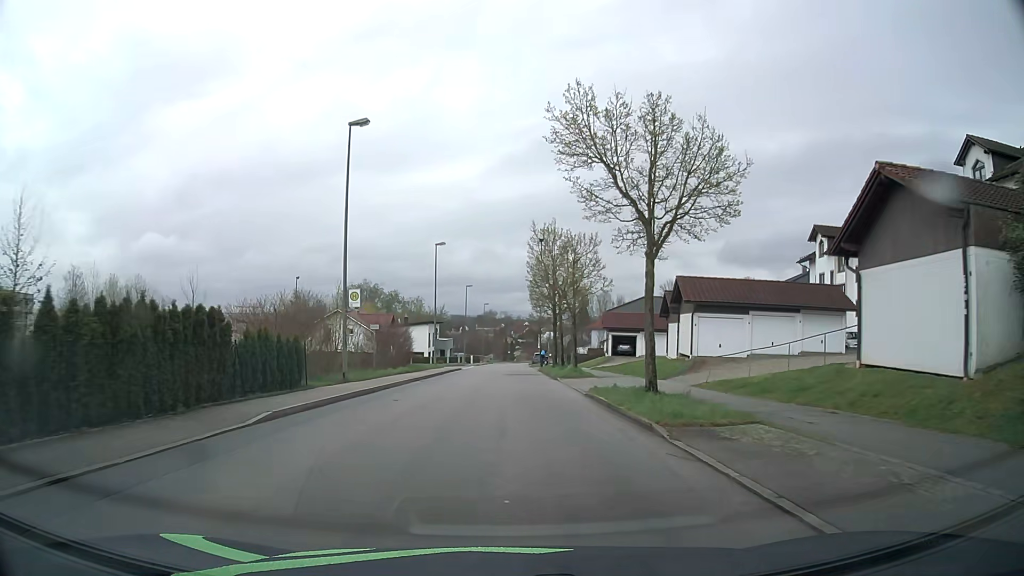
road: residential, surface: asphalt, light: Day
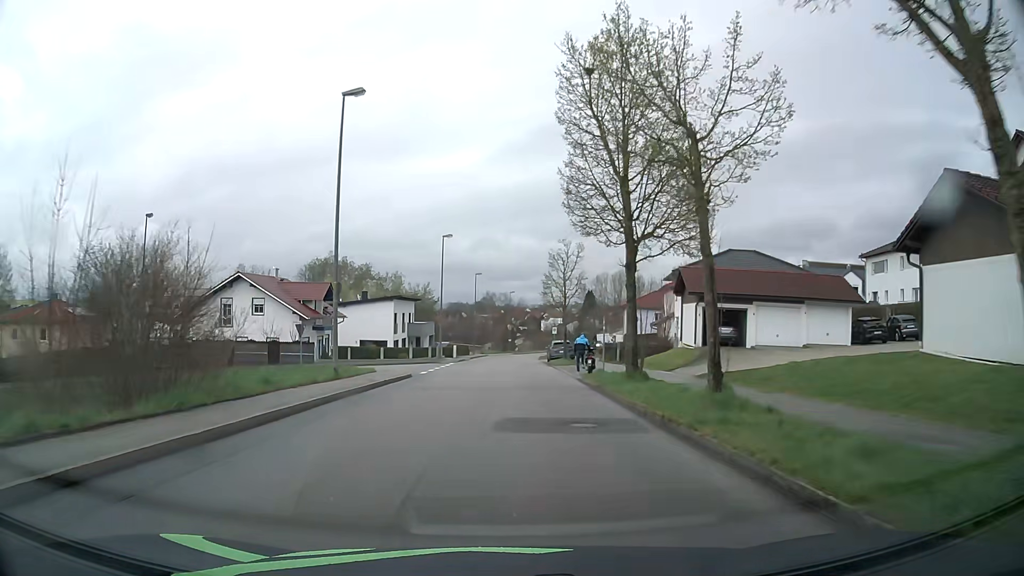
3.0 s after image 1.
(+0.1, +31.4) m; 0°
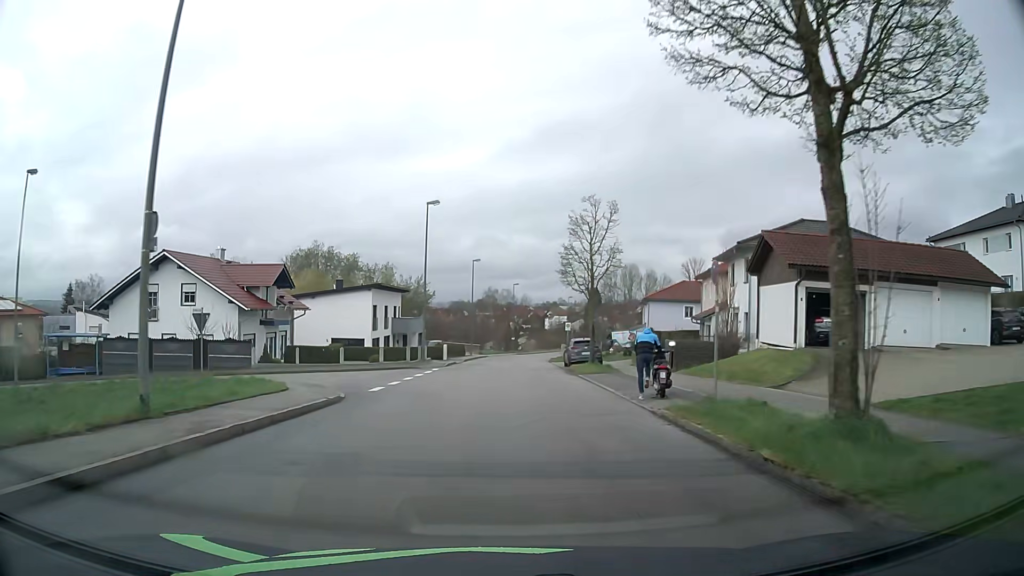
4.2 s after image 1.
(0.0, +12.7) m; 0°
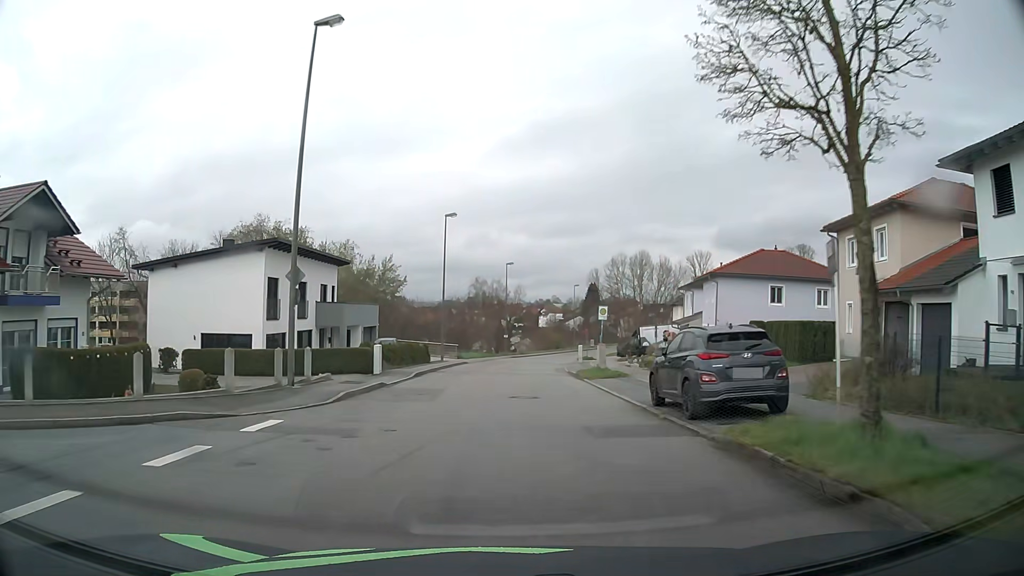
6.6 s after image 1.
(+0.2, +24.8) m; +1°
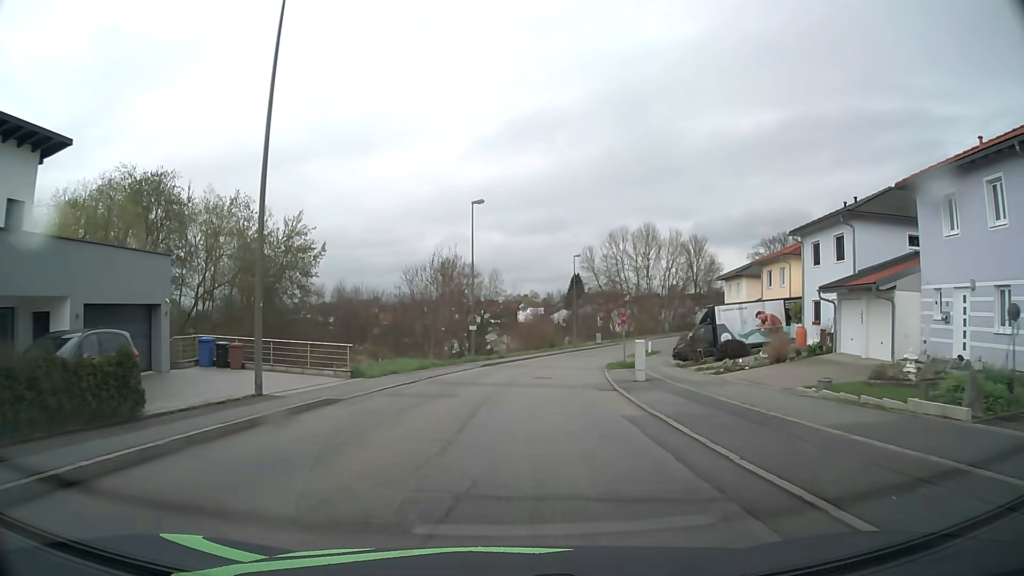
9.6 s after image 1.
(+0.5, +31.7) m; +2°
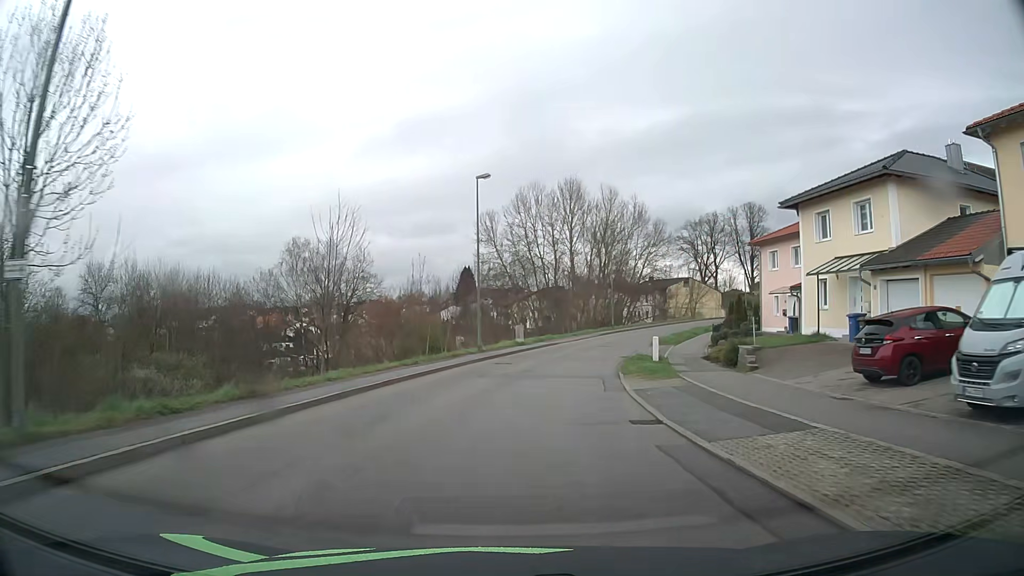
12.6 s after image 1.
(+2.5, +35.0) m; +9°
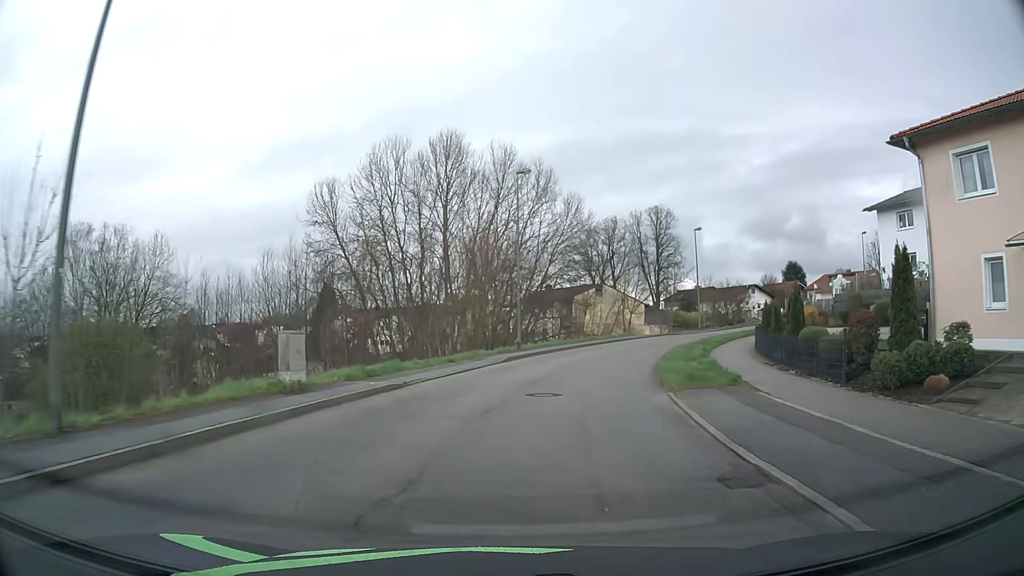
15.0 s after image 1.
(+2.4, +29.4) m; +10°
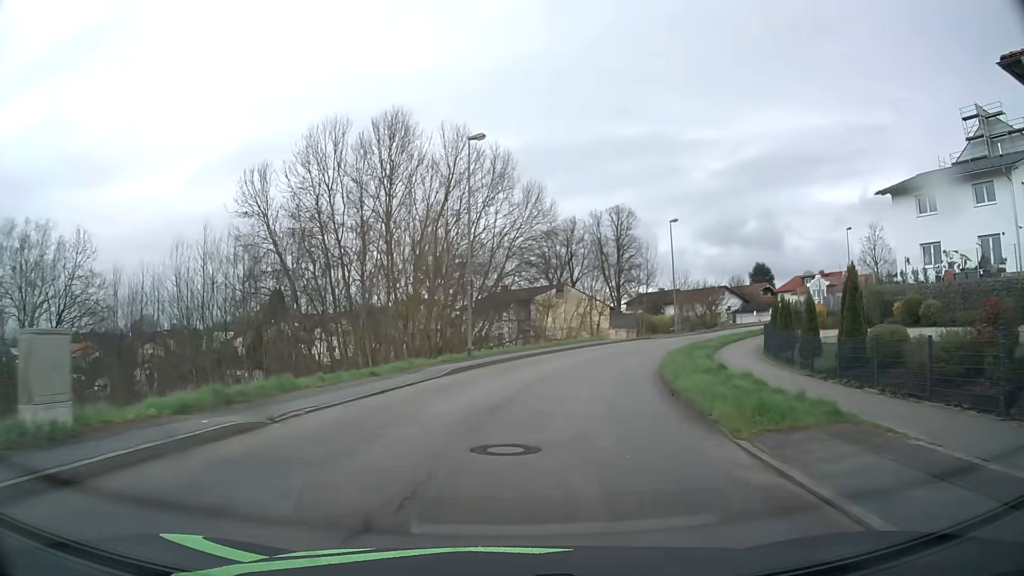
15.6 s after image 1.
(+0.3, +7.4) m; +4°
(0, +10) (+2, +20) (+4, +30) (+8, +39) (+14, +47) (+20, +54) (+28, +60) (+37, +65) (+47, +68) (+56, +71) m
